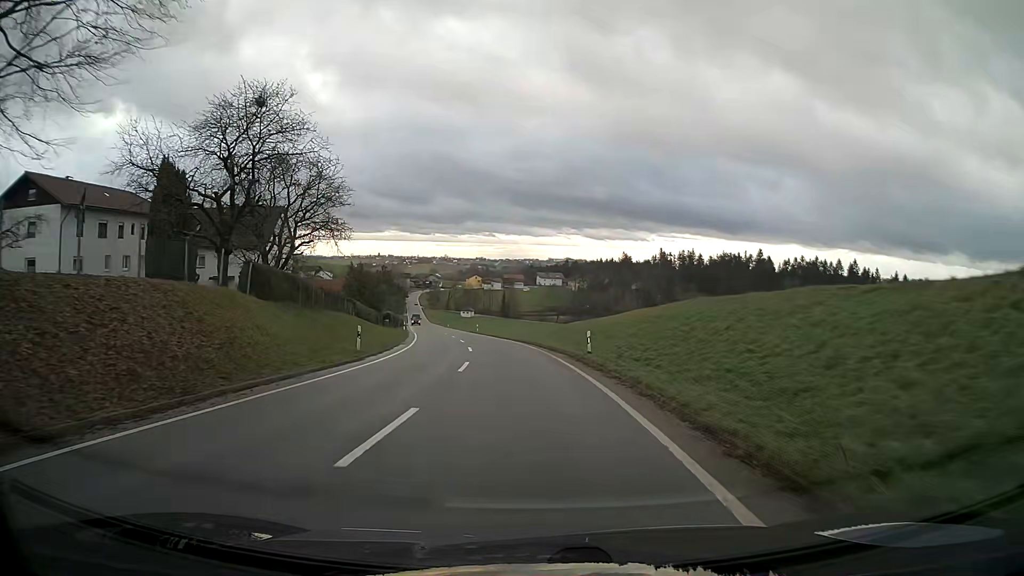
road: tertiary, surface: asphalt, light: Day
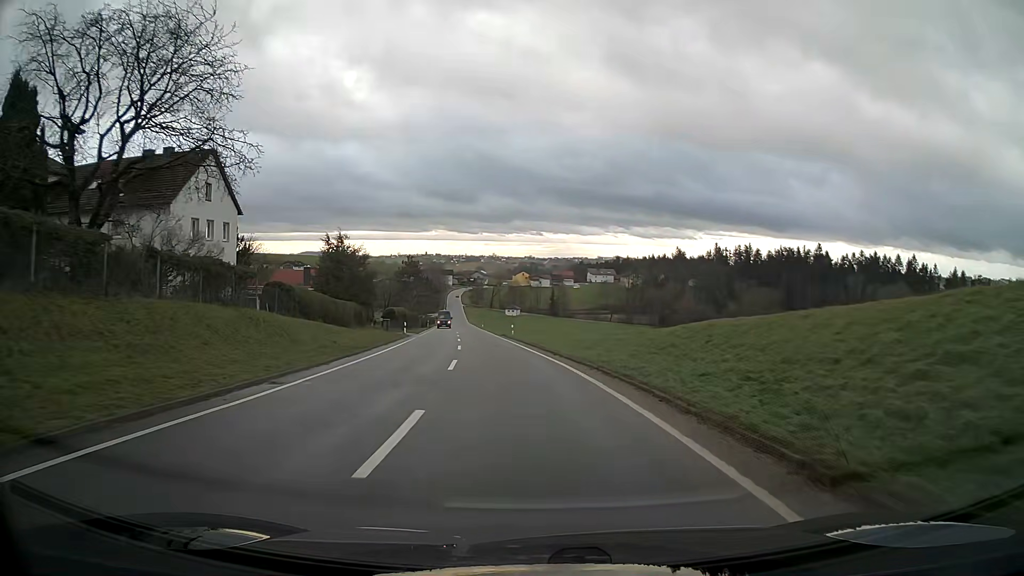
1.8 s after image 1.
(-0.8, +24.6) m; -4°
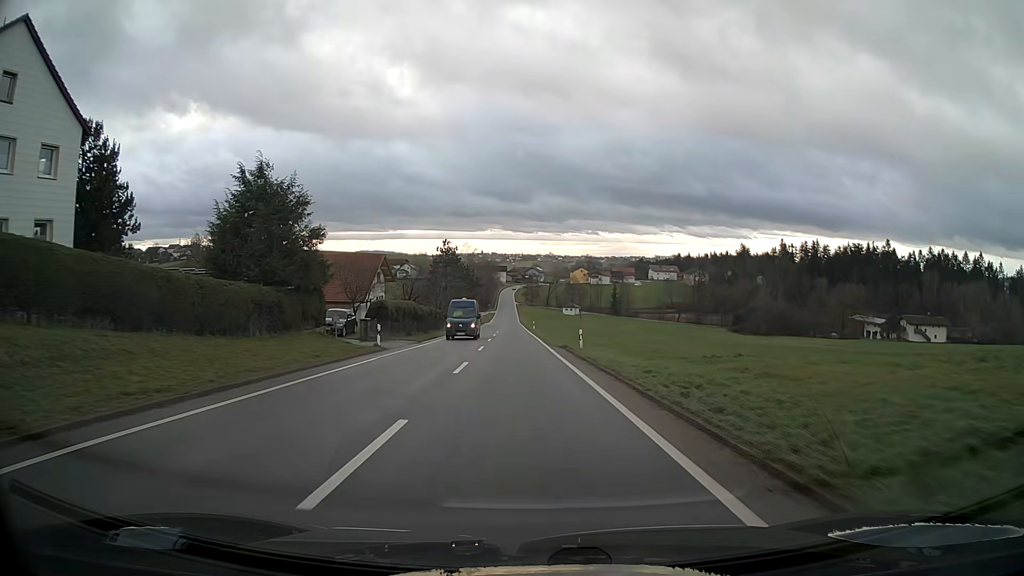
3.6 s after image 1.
(-1.1, +25.0) m; -4°
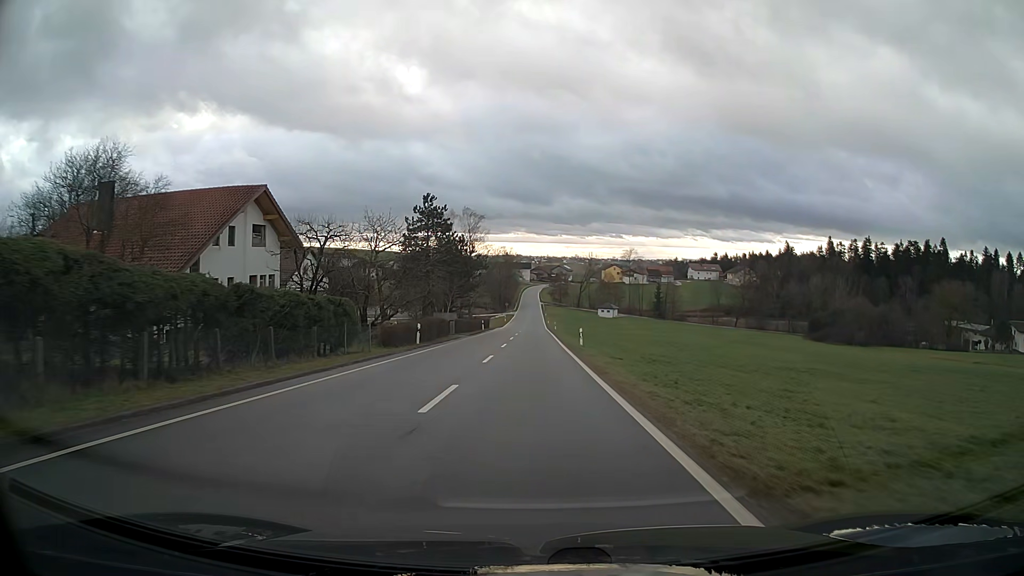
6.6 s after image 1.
(-0.8, +42.6) m; -2°
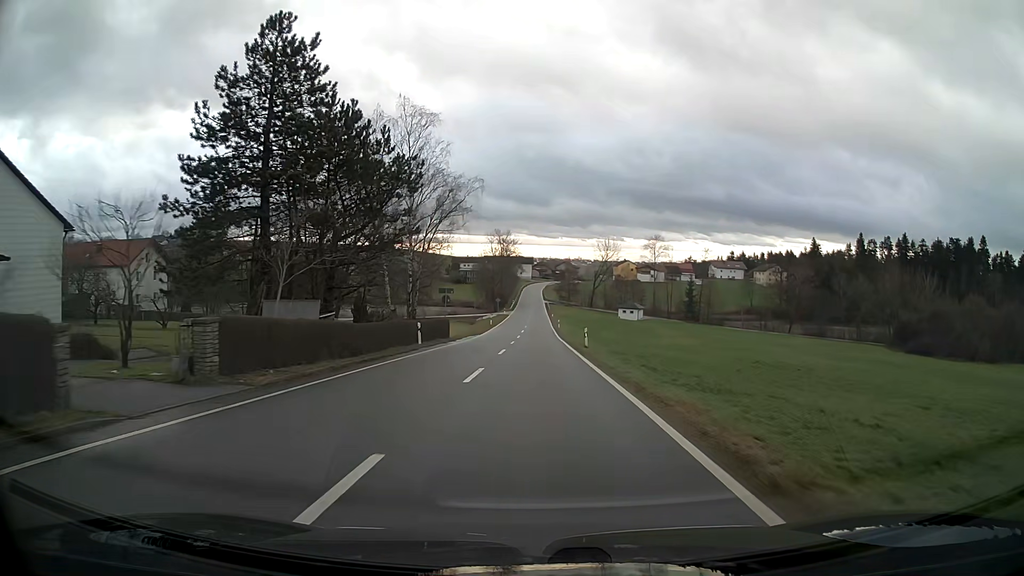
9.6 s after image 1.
(0.0, +43.3) m; 0°
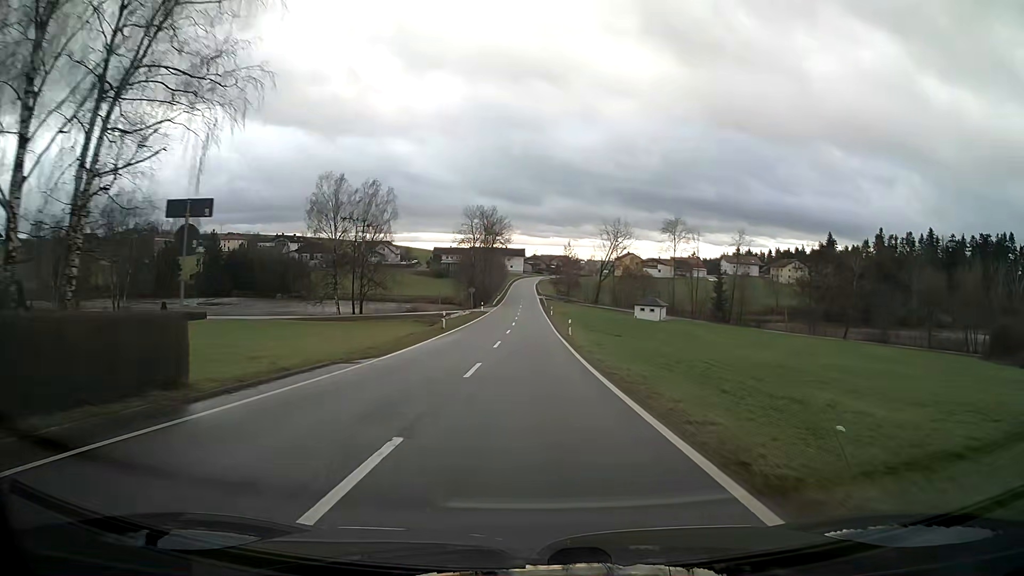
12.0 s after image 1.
(+0.4, +34.8) m; +1°
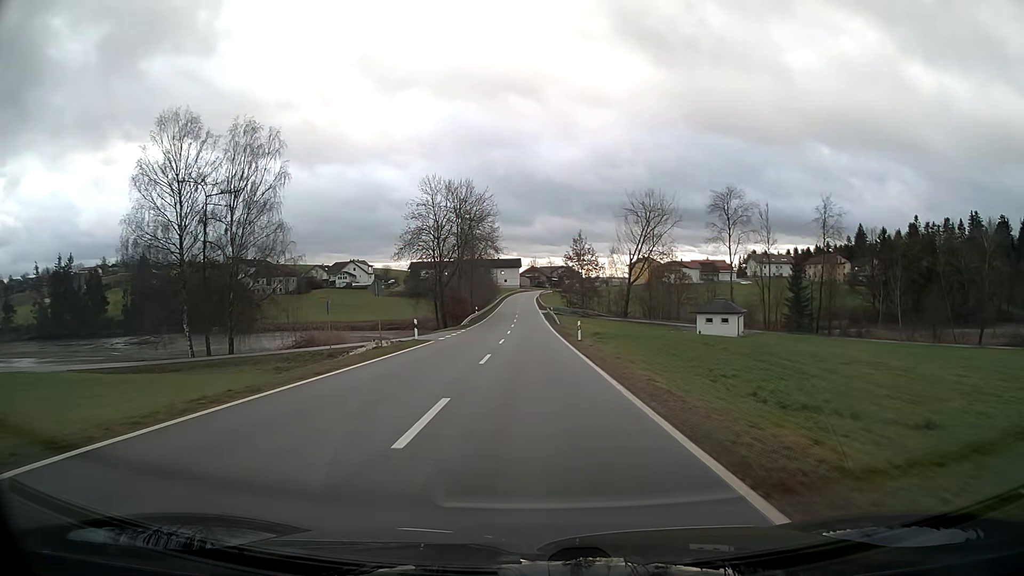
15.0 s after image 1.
(0.0, +44.4) m; 0°
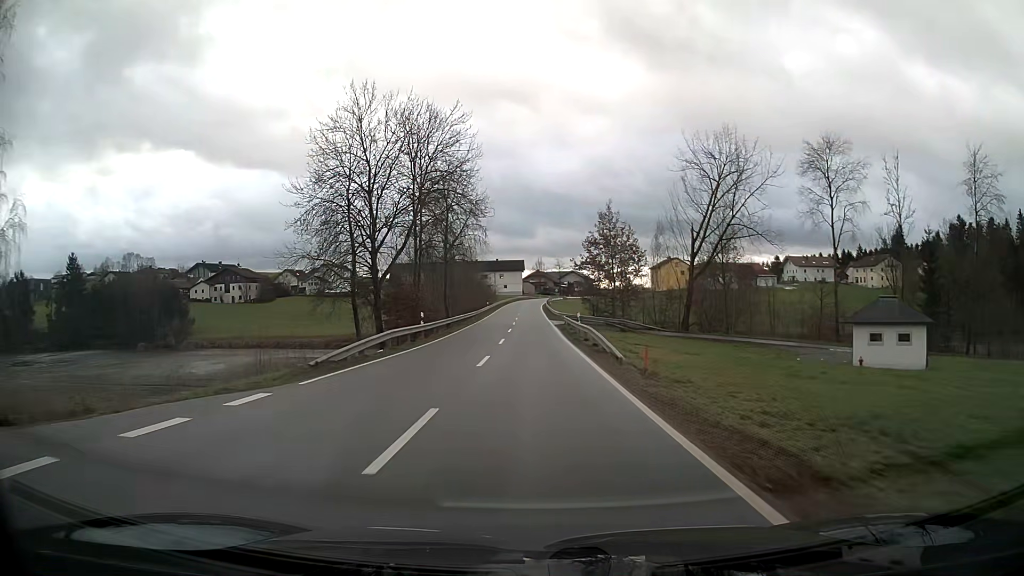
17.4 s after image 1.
(-0.2, +36.8) m; -1°
